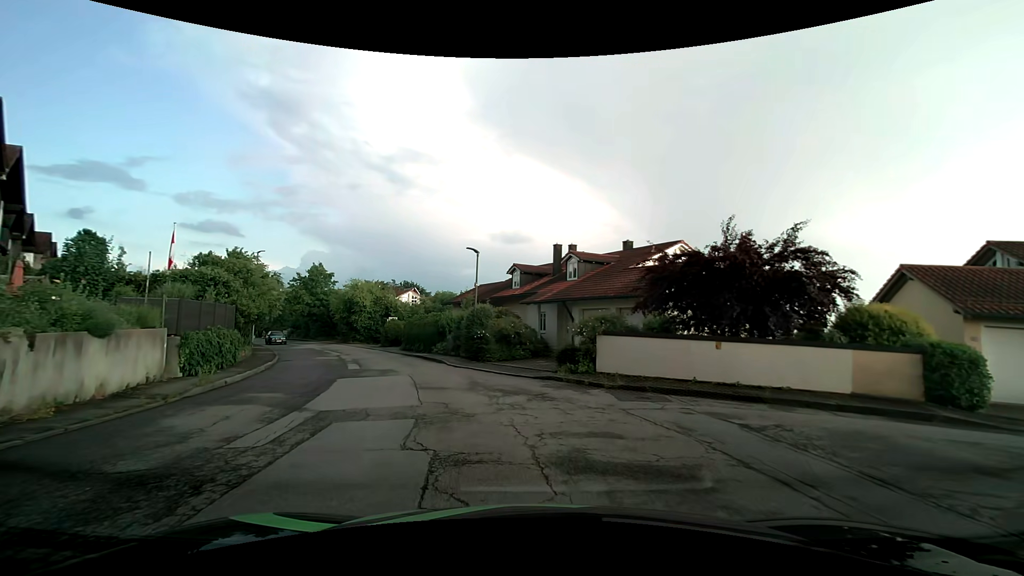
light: Day
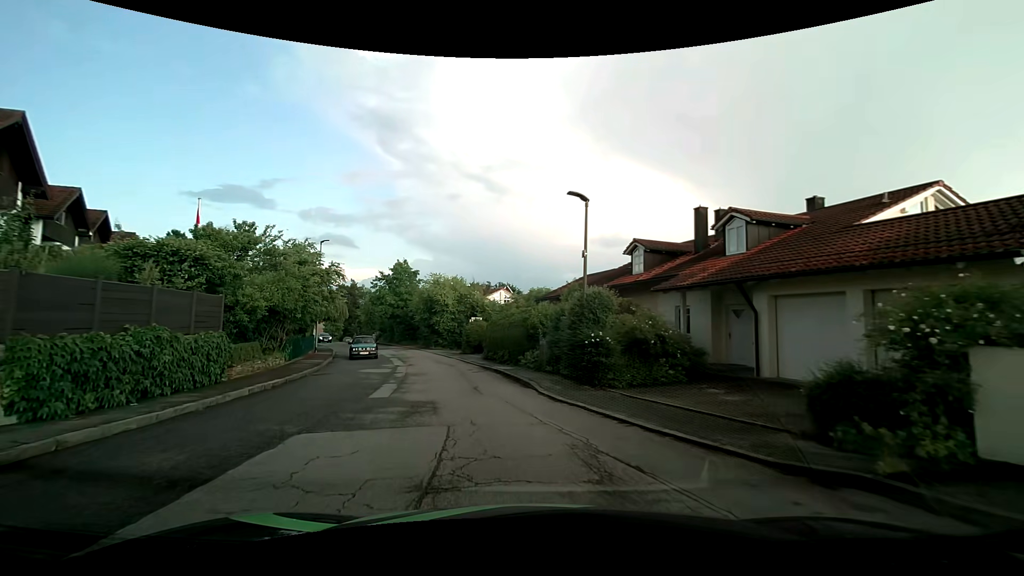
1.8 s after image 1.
(-0.8, +9.5) m; -11°
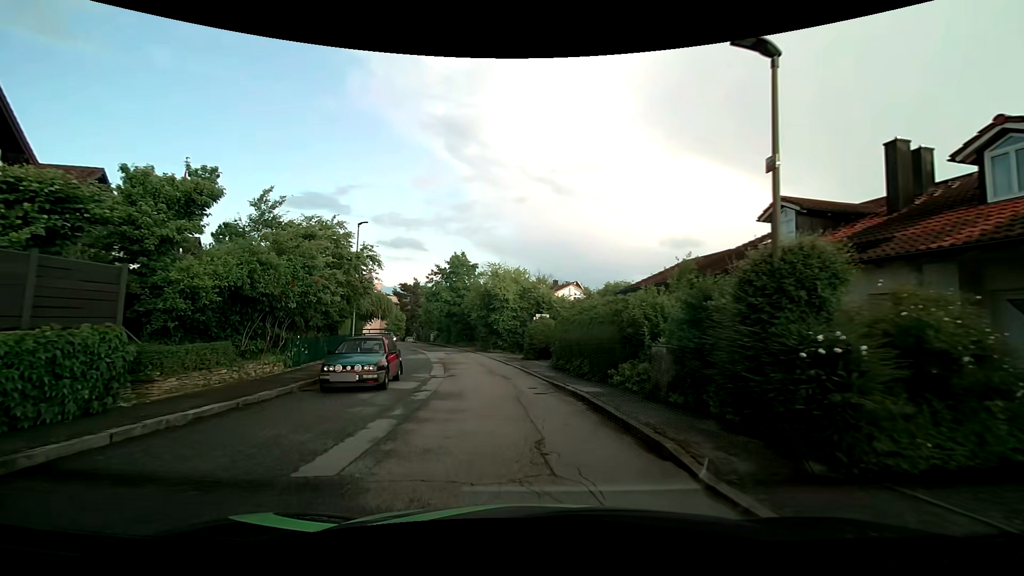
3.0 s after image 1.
(-0.4, +7.1) m; -7°
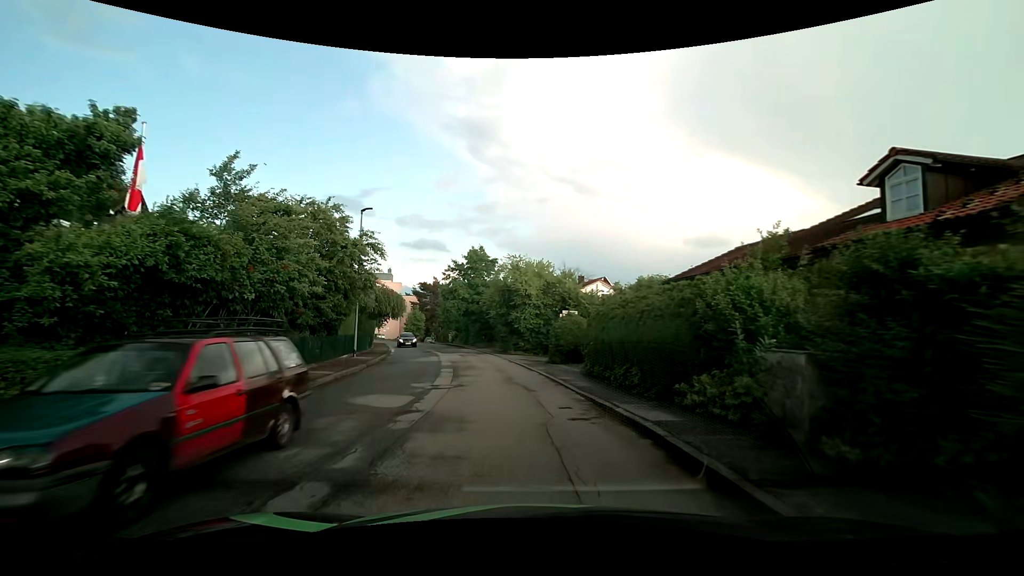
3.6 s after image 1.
(-0.1, +3.8) m; -2°
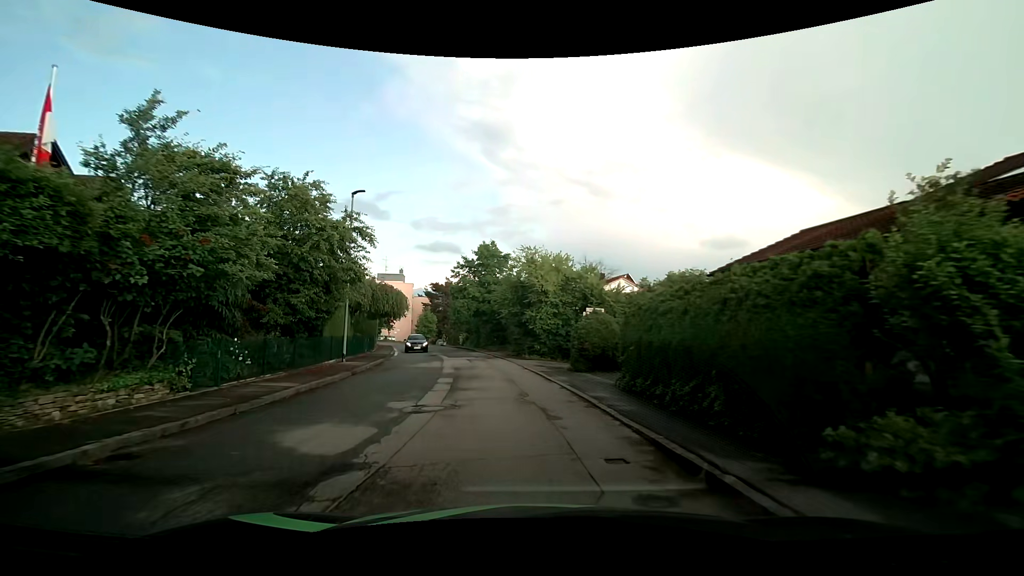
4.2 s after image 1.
(-0.1, +3.9) m; -2°
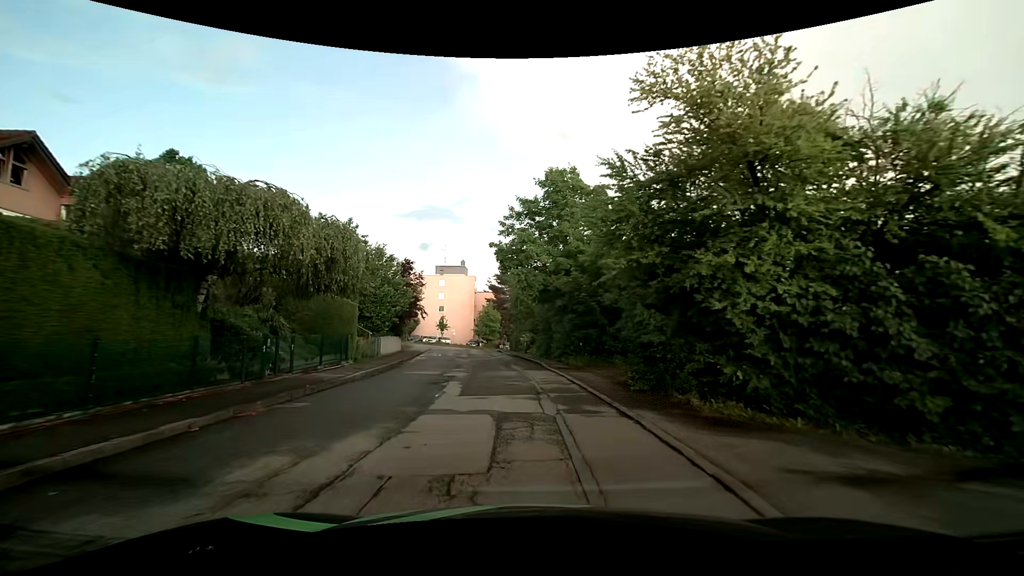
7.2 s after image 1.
(-1.4, +20.6) m; -9°
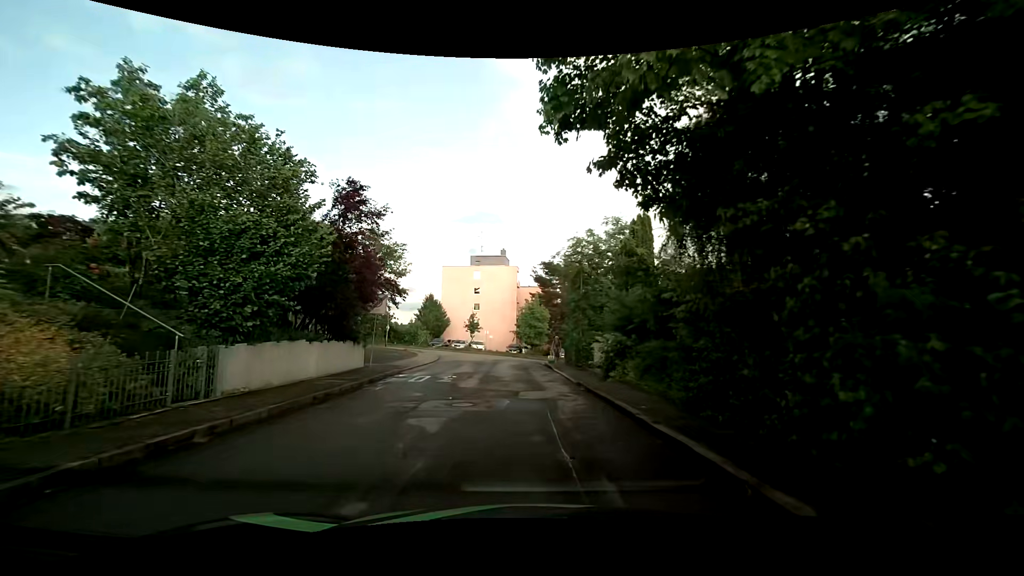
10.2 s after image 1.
(-0.8, +19.2) m; -5°
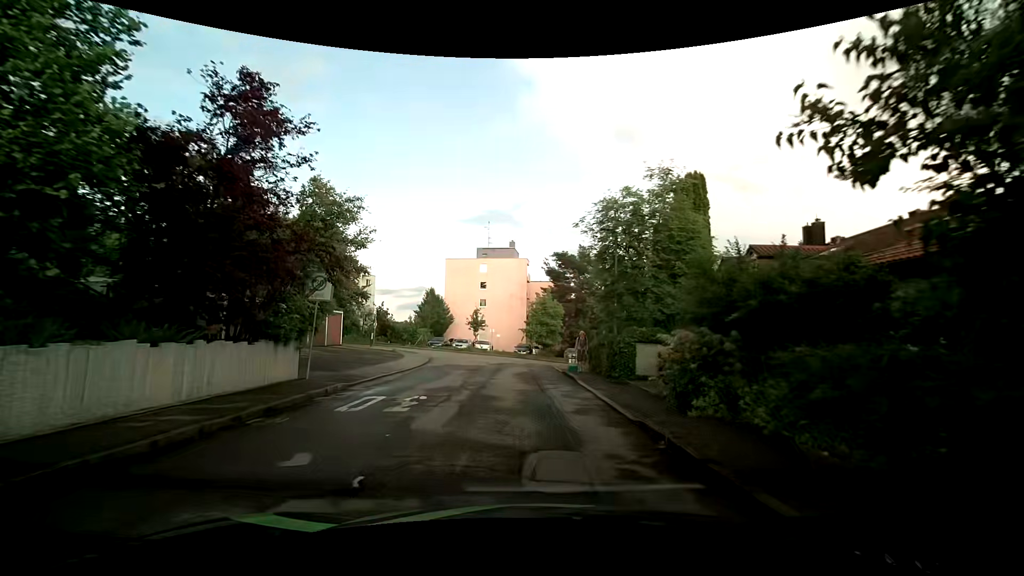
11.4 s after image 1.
(-0.1, +7.1) m; -2°
